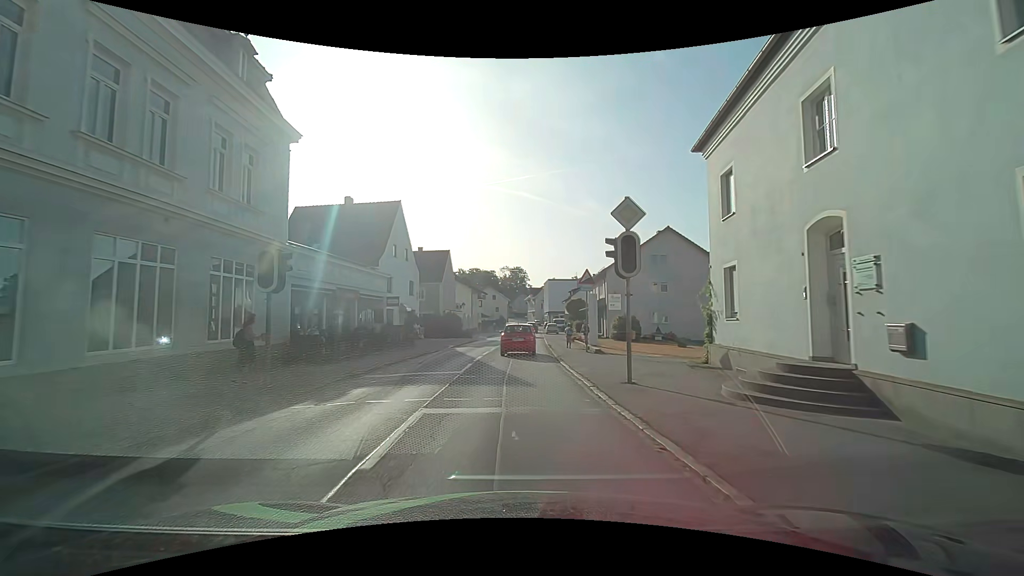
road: secondary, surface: asphalt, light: Day
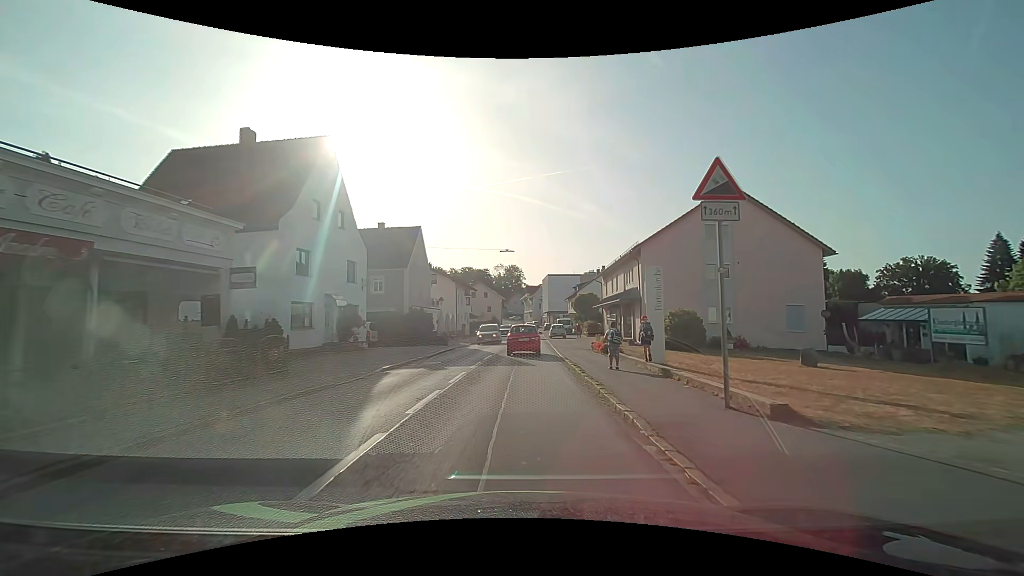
(-0.1, +16.1) m; +1°
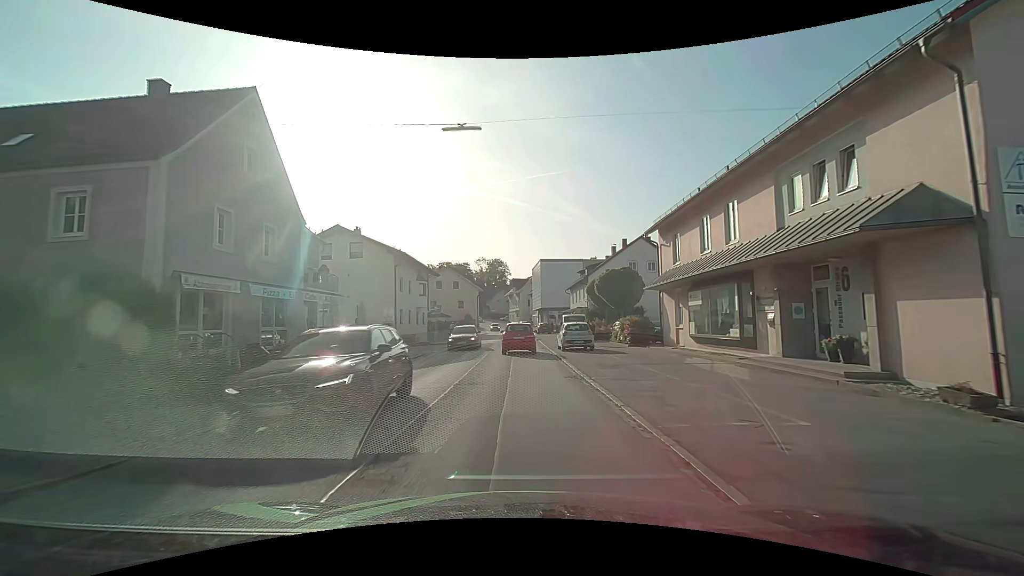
(+0.1, +27.2) m; +1°
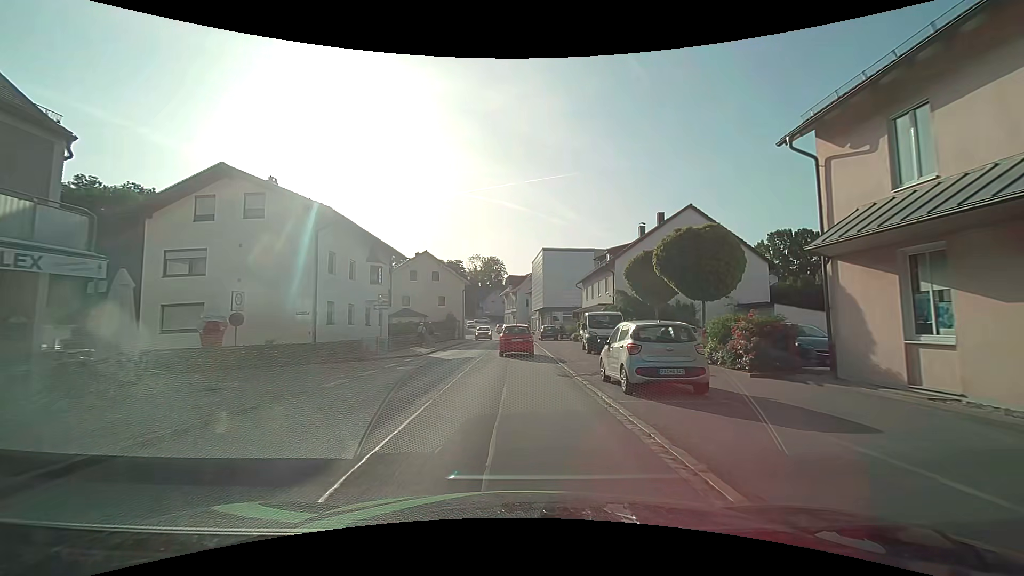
(0.0, +15.7) m; 0°
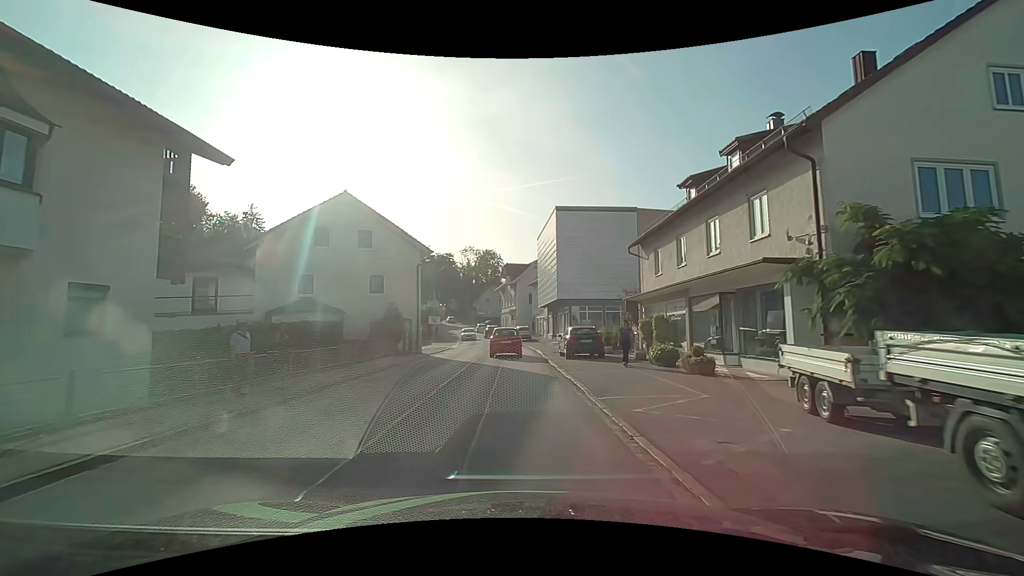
(+0.3, +25.7) m; 0°
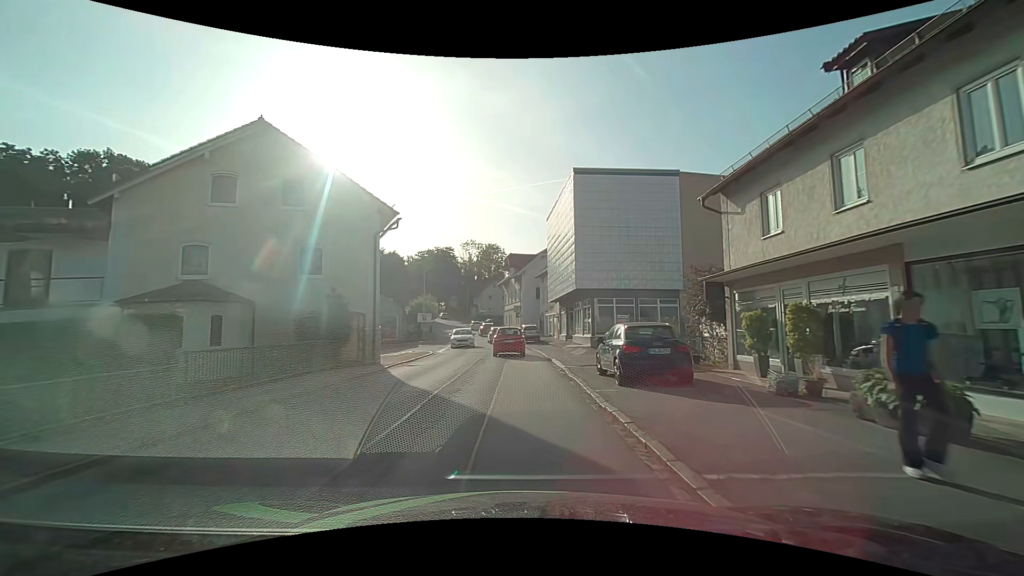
(0.0, +10.5) m; 0°
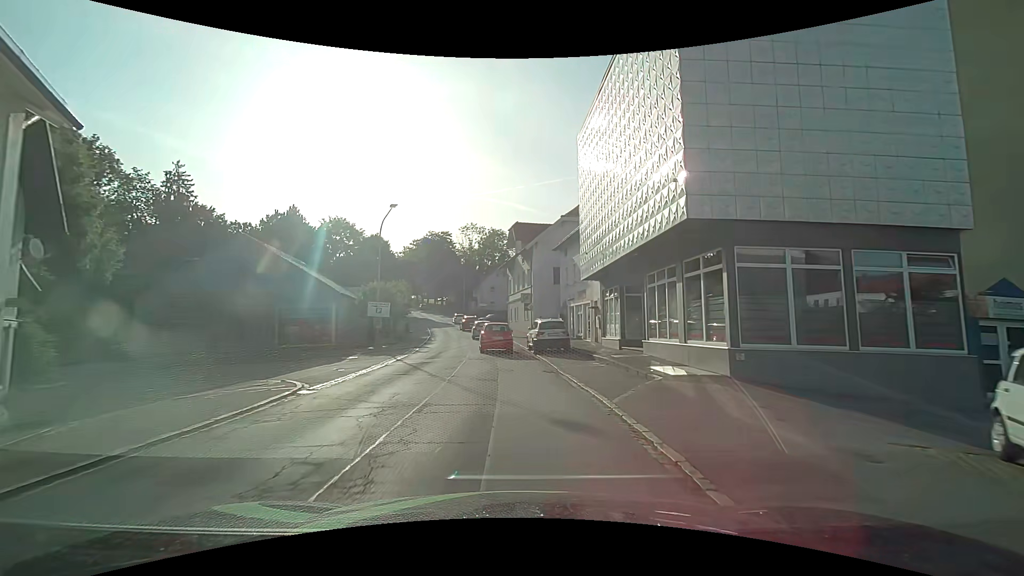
(-0.1, +21.1) m; -1°
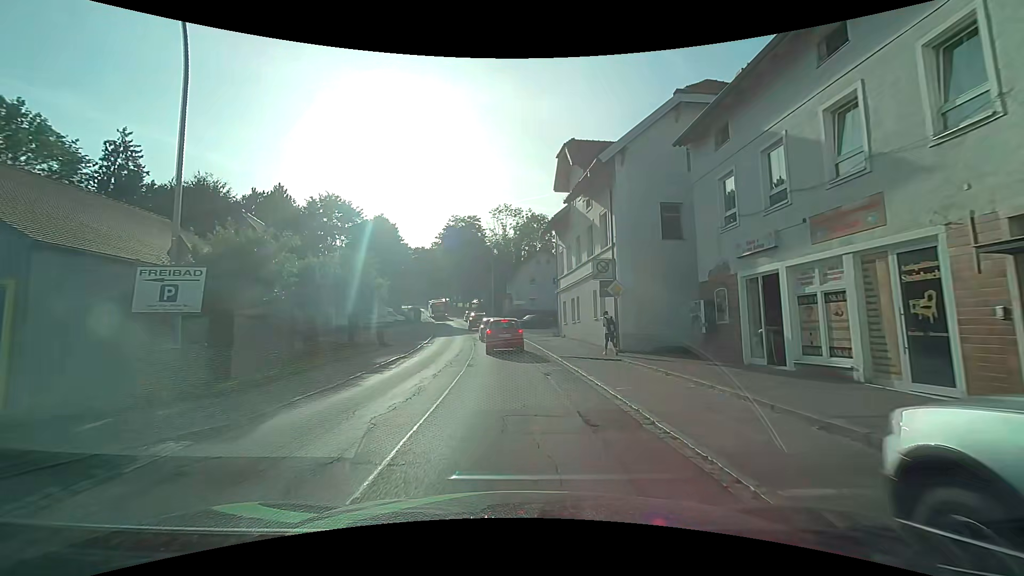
(-1.0, +24.6) m; -5°
(0, +10) (0, +20) (-1, +30) (-2, +40) (-4, +50) (-5, +60) (-7, +70) (-9, +79) (-11, +89) (-13, +99) m
